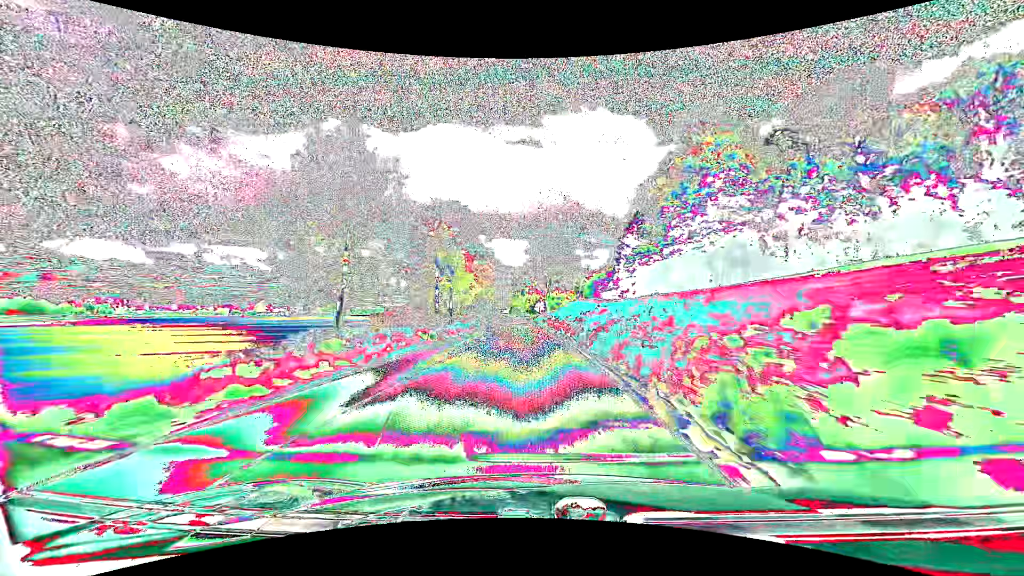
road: secondary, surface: asphalt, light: Day
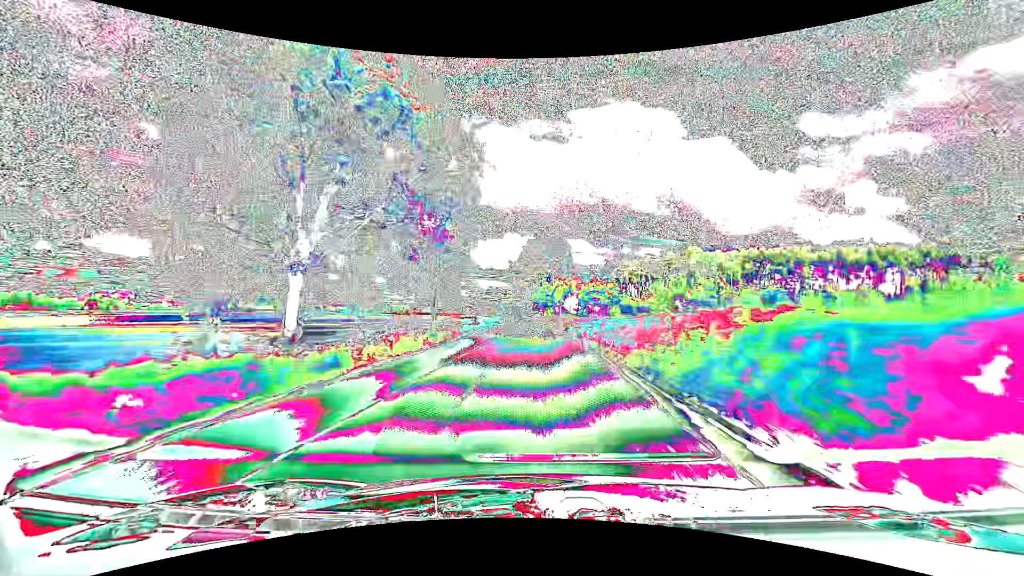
(-2.4, +71.8) m; -3°
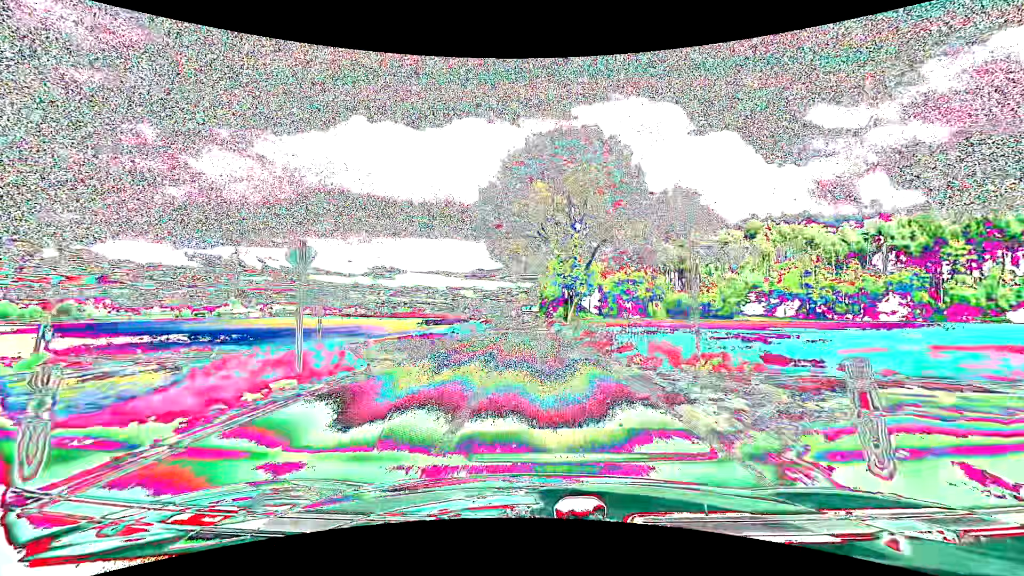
(-0.7, +70.7) m; -1°
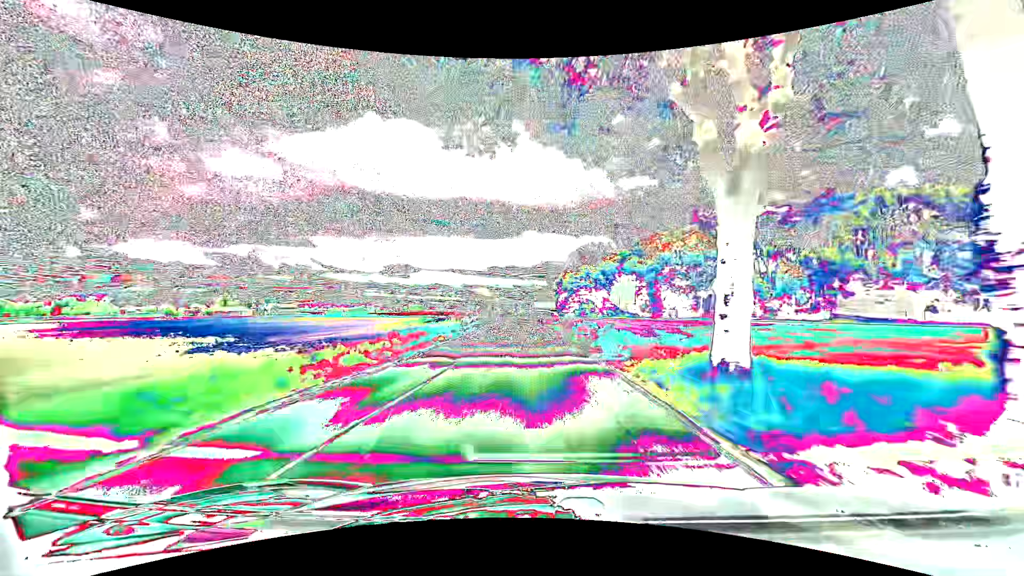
(-0.5, +41.3) m; -1°
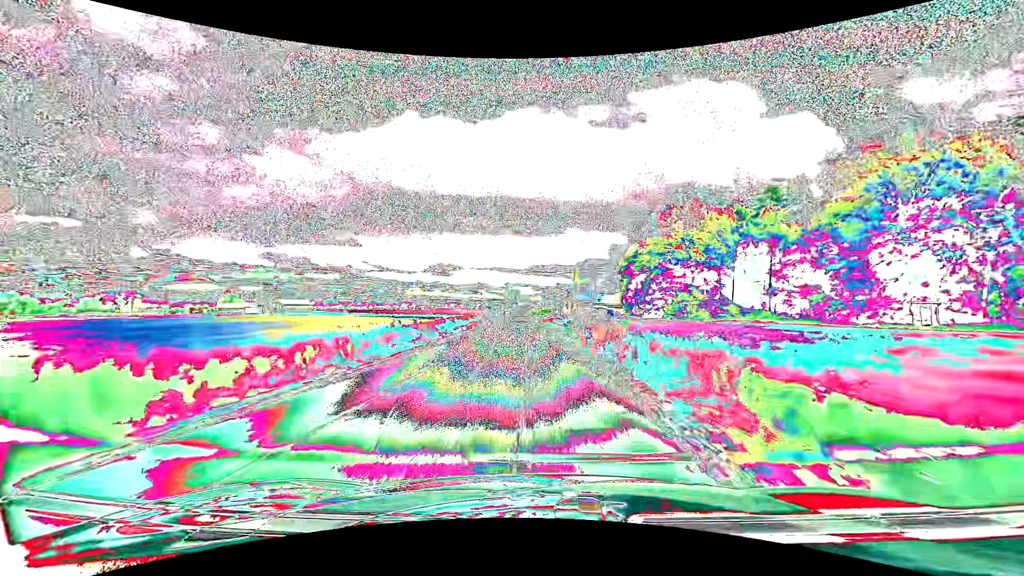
(-2.4, +67.2) m; -5°
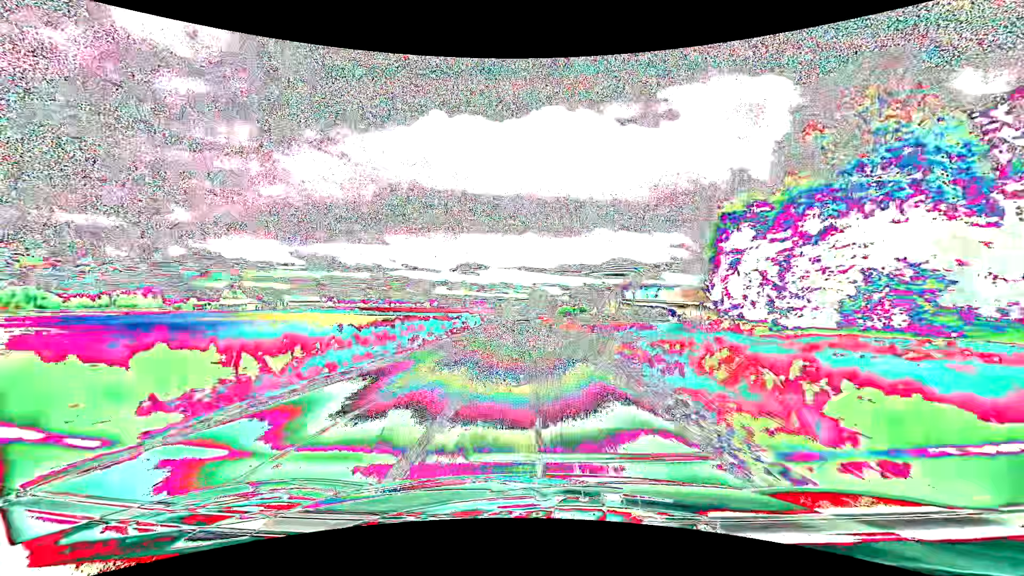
(-1.0, +40.2) m; -3°
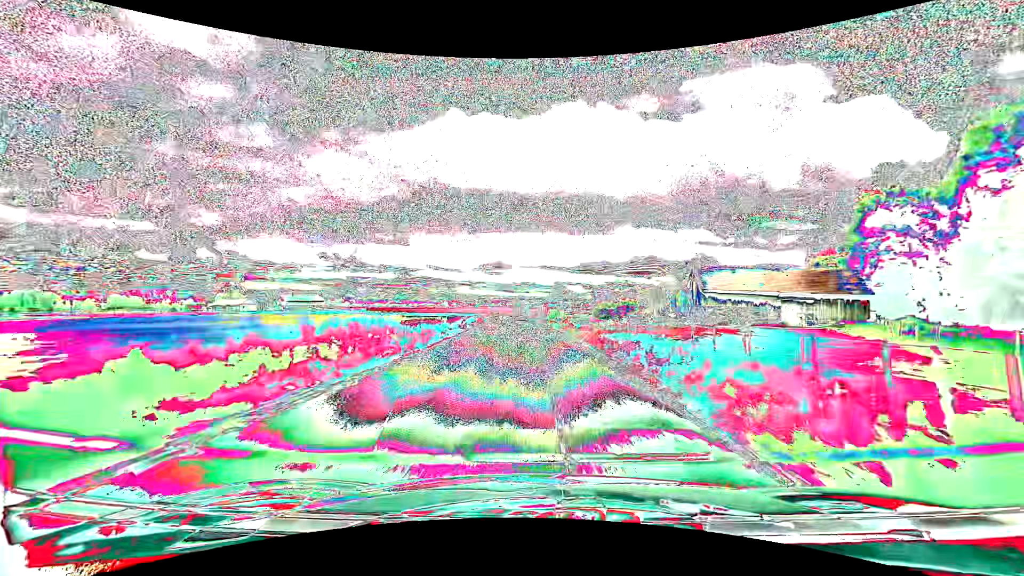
(-0.9, +39.8) m; -3°
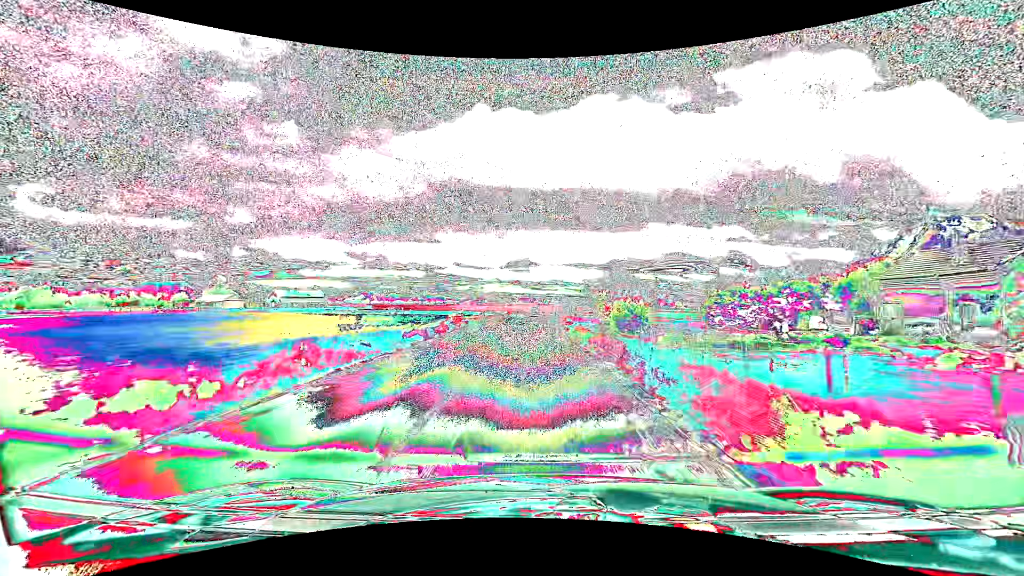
(-1.2, +50.3) m; -3°
(0, +10) (0, +20) (0, +30) (-1, +40) (-1, +50) (-1, +60) (-1, +70) (-1, +80) (-1, +90) (0, +100) m
